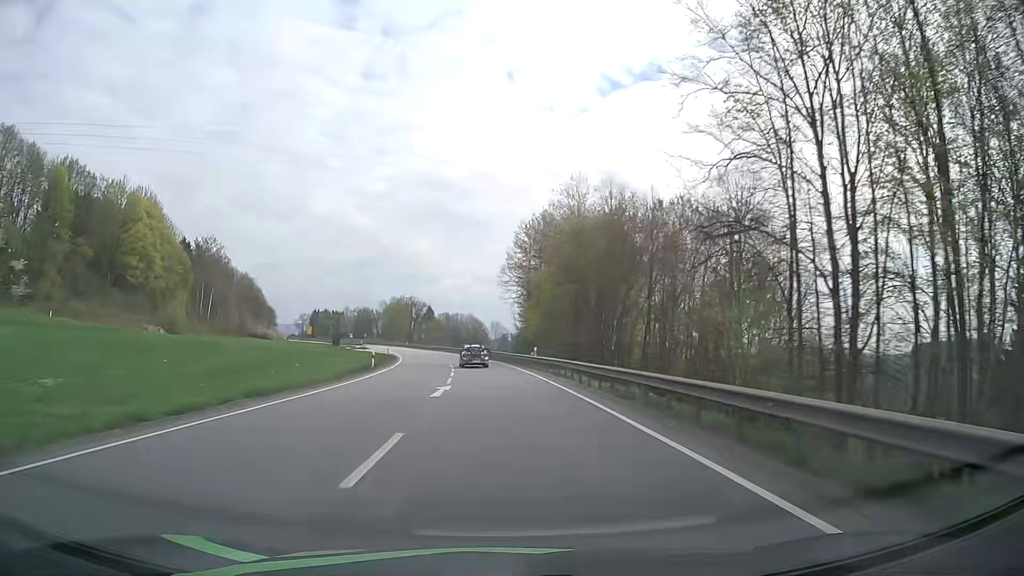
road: primary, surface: asphalt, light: Day
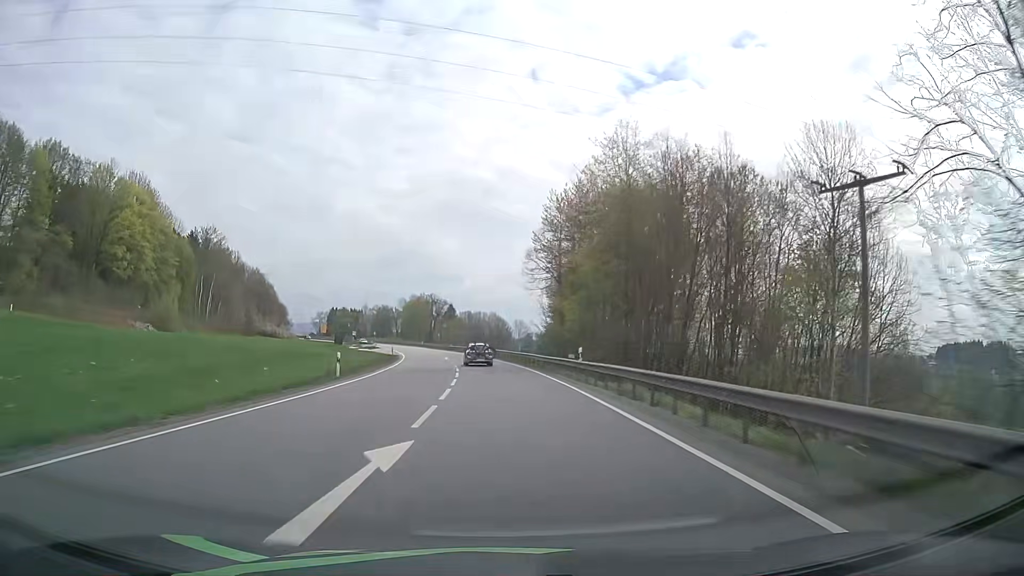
(-0.2, +13.9) m; -2°
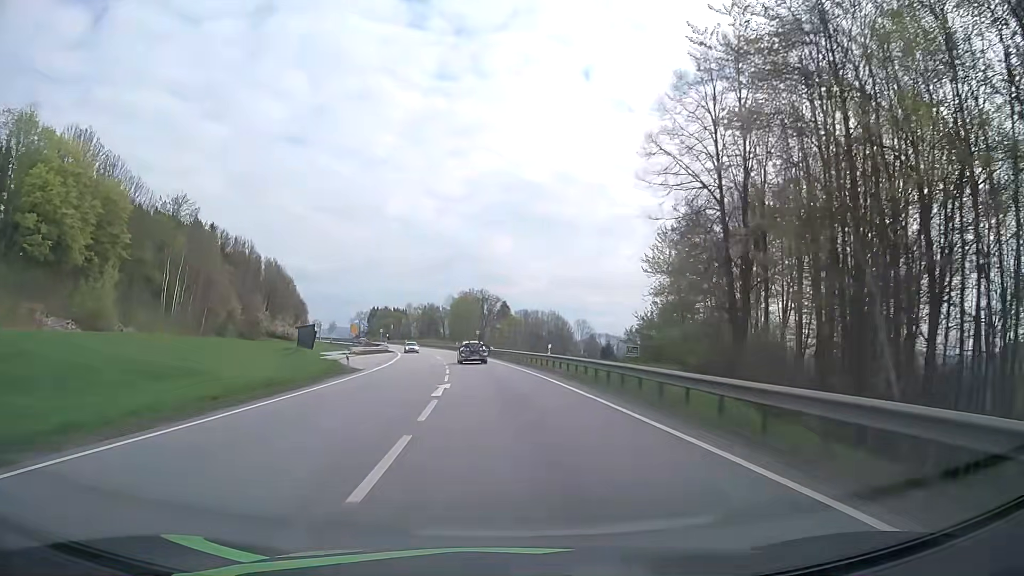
(-1.9, +41.7) m; -5°
(0, +10) (0, +20) (-1, +30) (-2, +40) (-3, +50) (-4, +60) (-6, +70) (-7, +80) (-9, +89) (-11, +99) m
